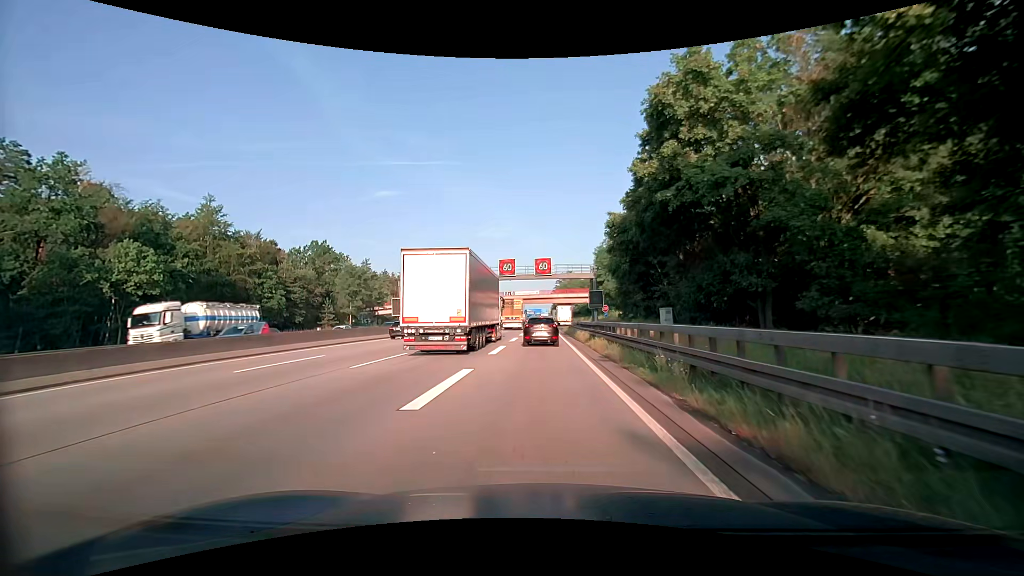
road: motorway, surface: asphalt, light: Day
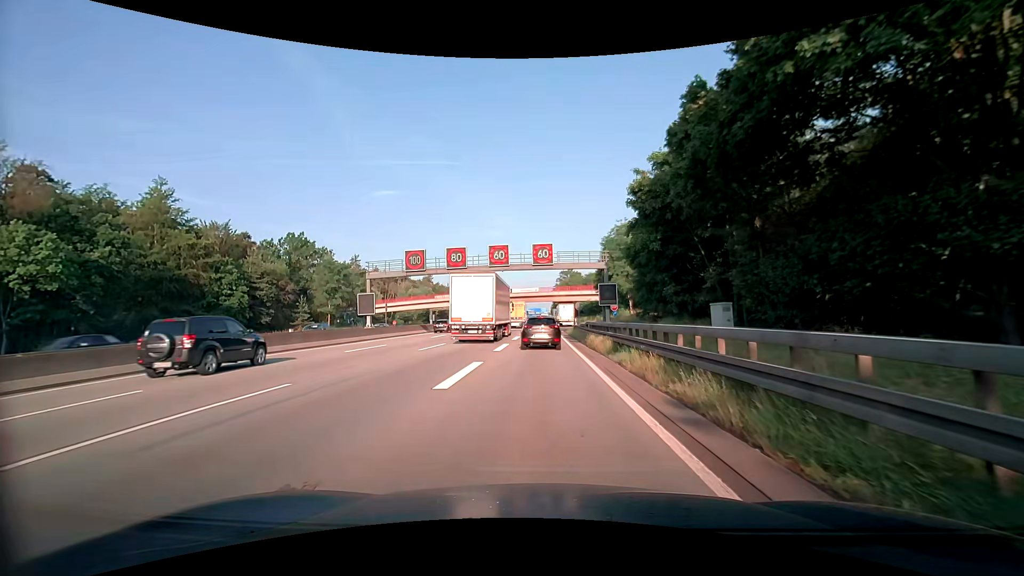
(0.0, +9.6) m; 0°
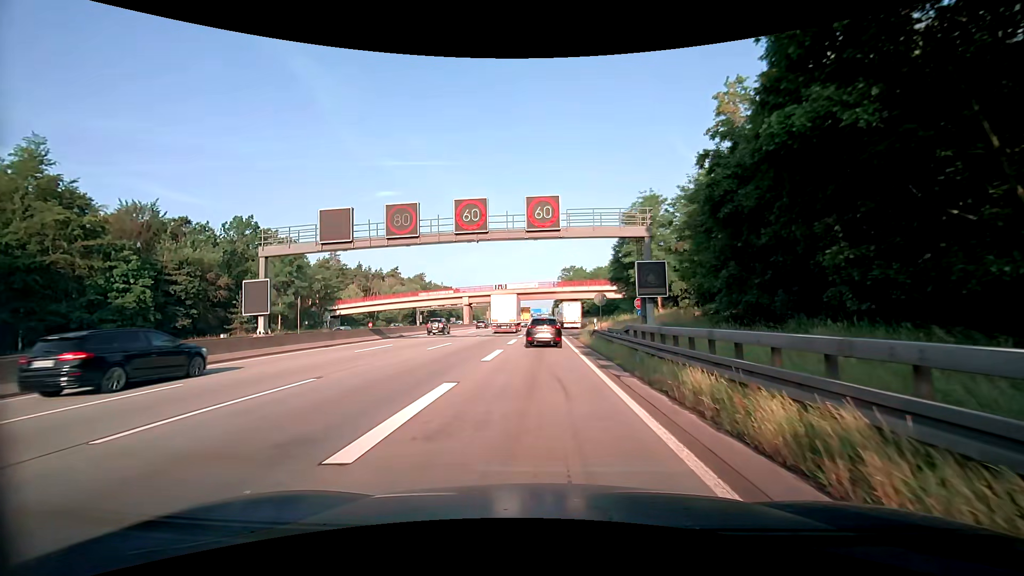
(0.0, +16.7) m; 0°
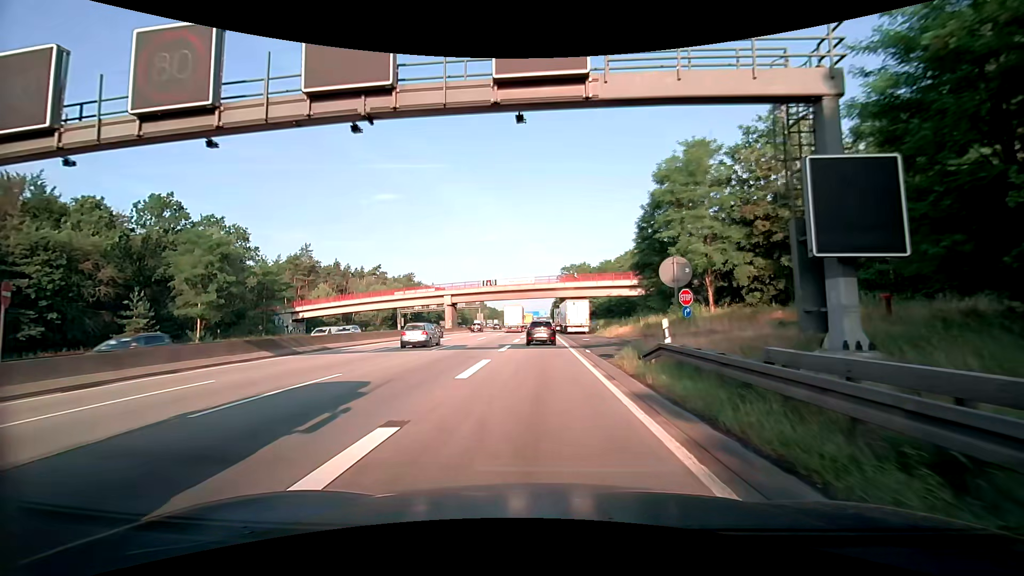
(0.0, +16.7) m; 0°
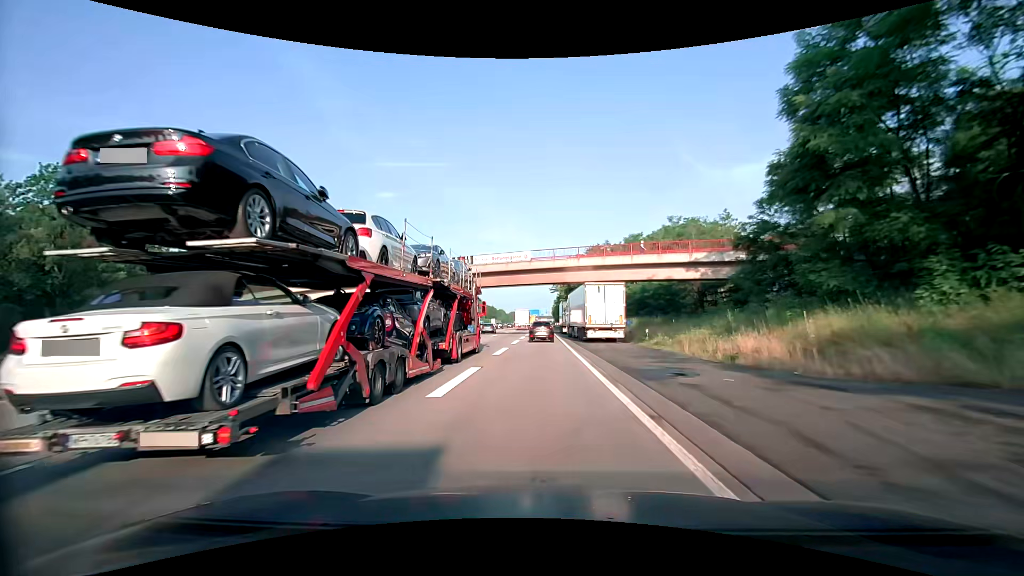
(+0.1, +27.2) m; 0°
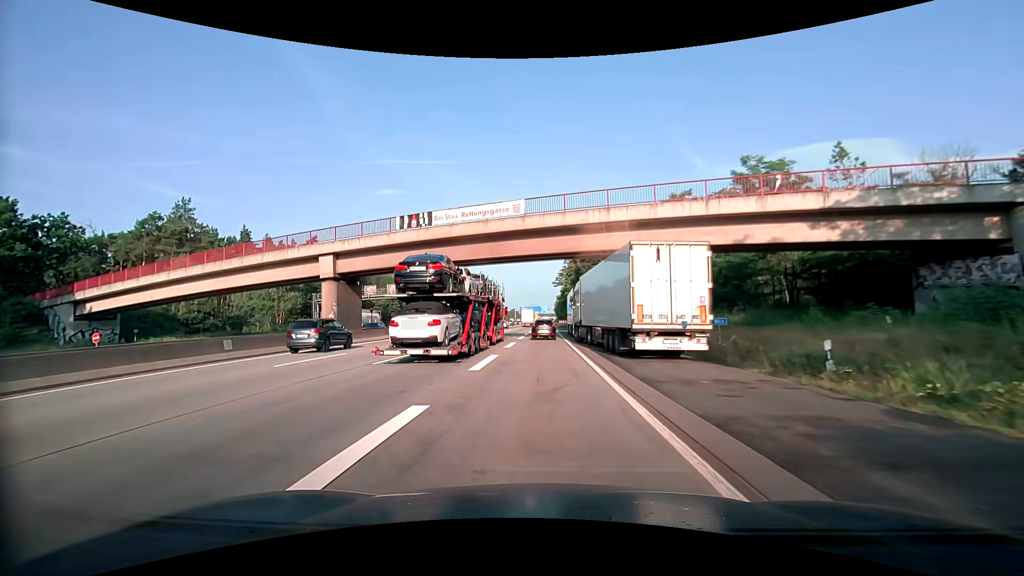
(-0.1, +19.6) m; 0°
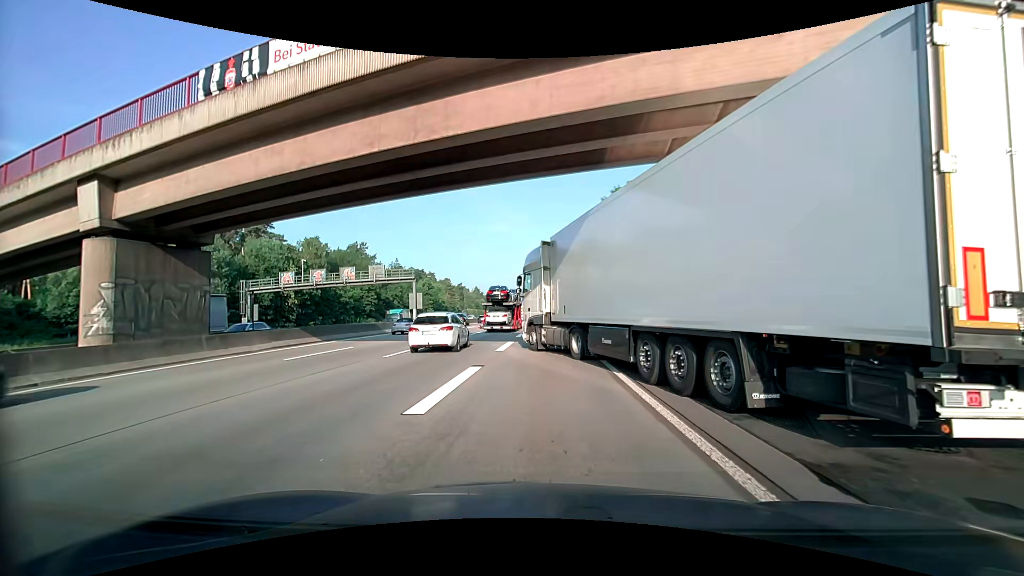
(-0.1, +18.1) m; -1°
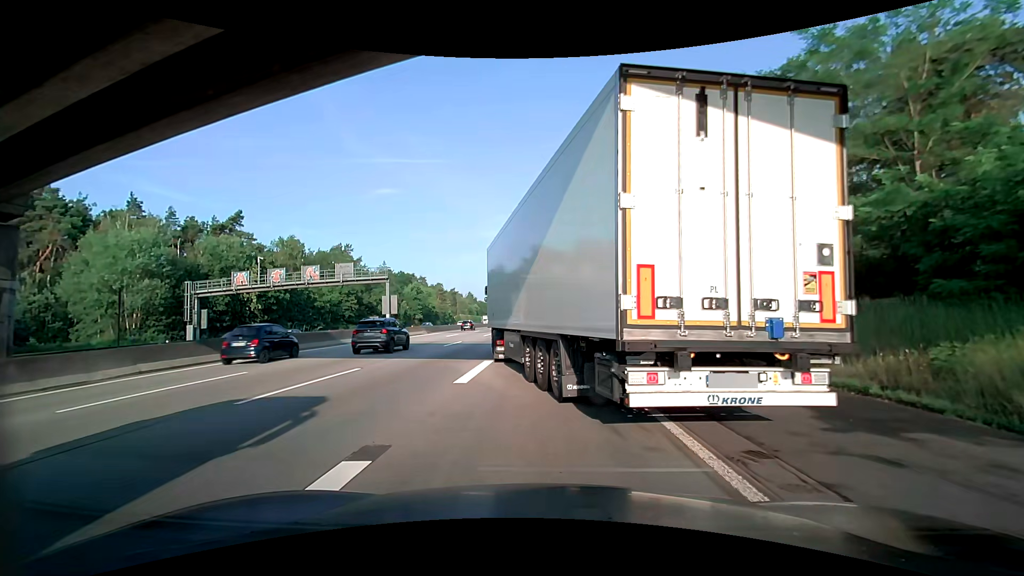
(0.0, +7.8) m; +2°
